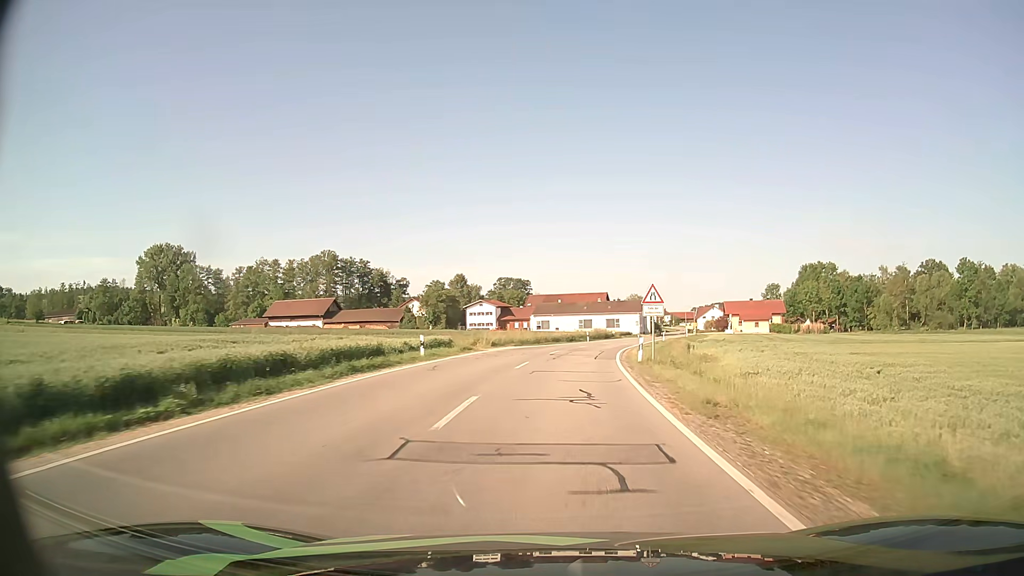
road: secondary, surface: asphalt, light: Day
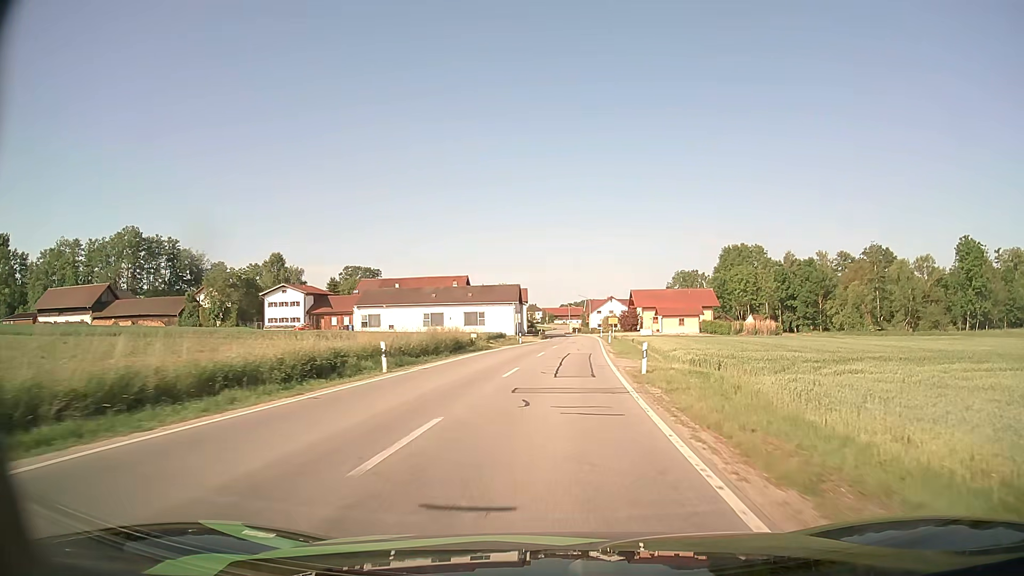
(+4.2, +48.4) m; +11°
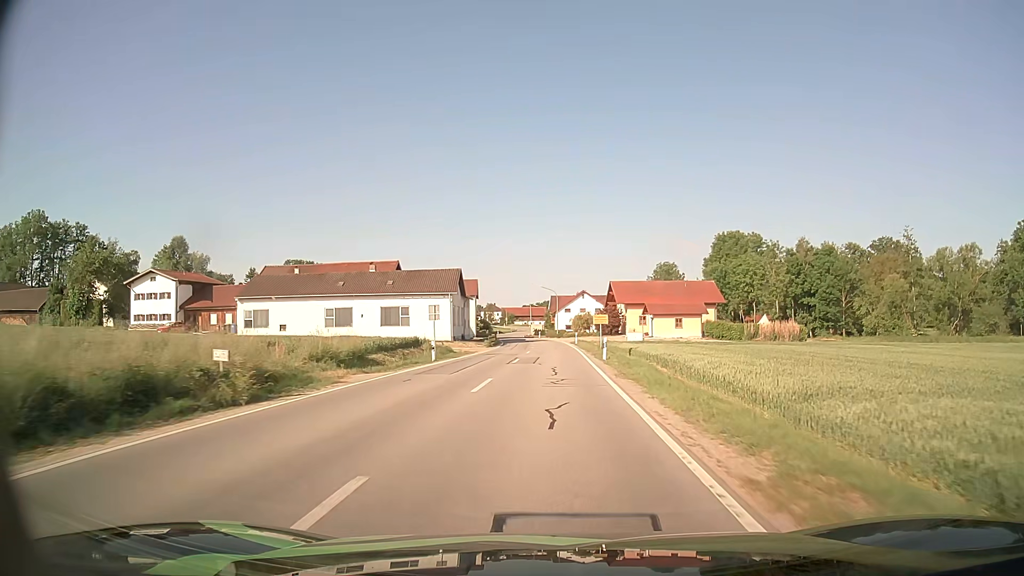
(+1.1, +28.2) m; +3°
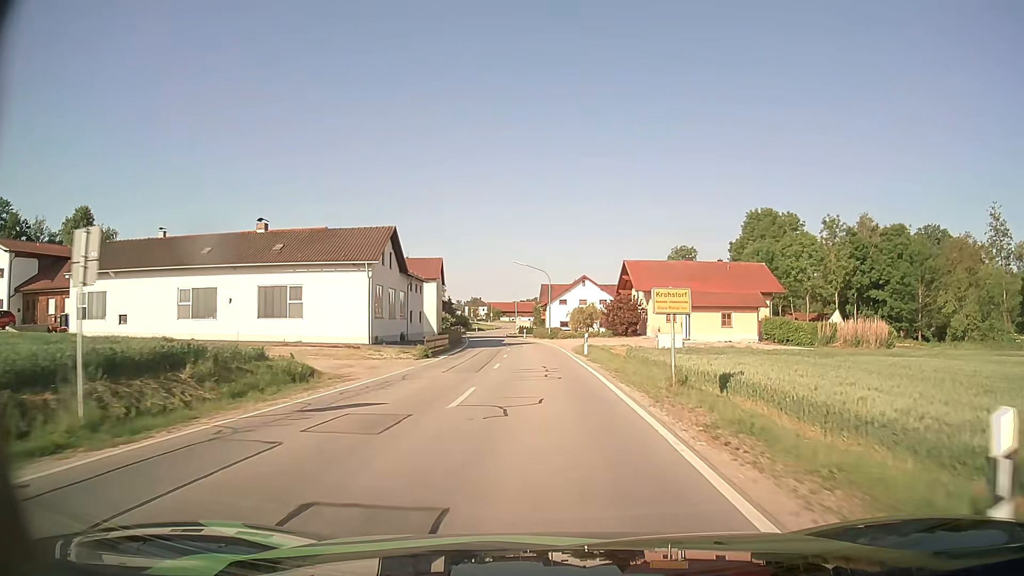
(+0.2, +27.6) m; +1°
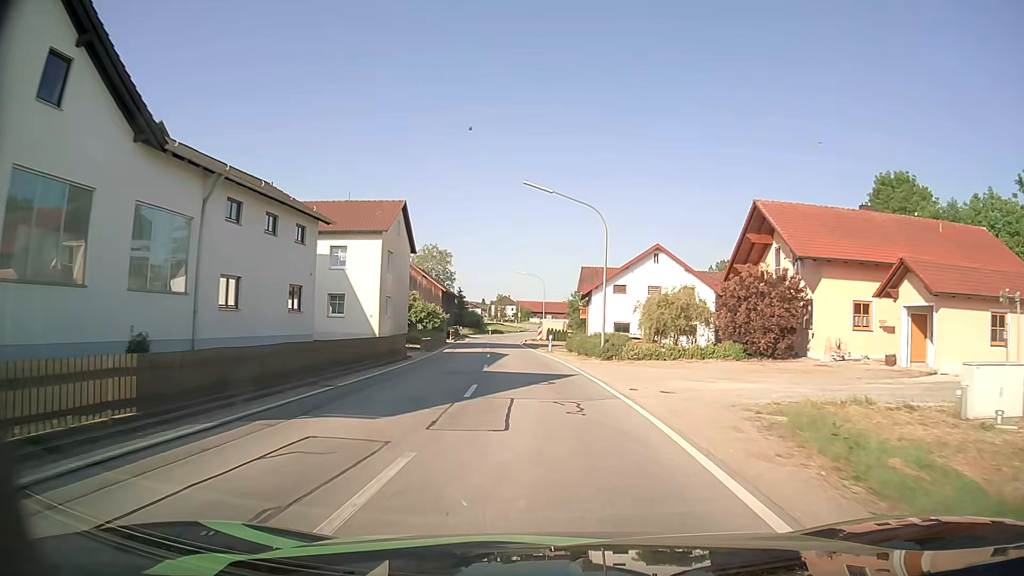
(-0.5, +35.9) m; -3°
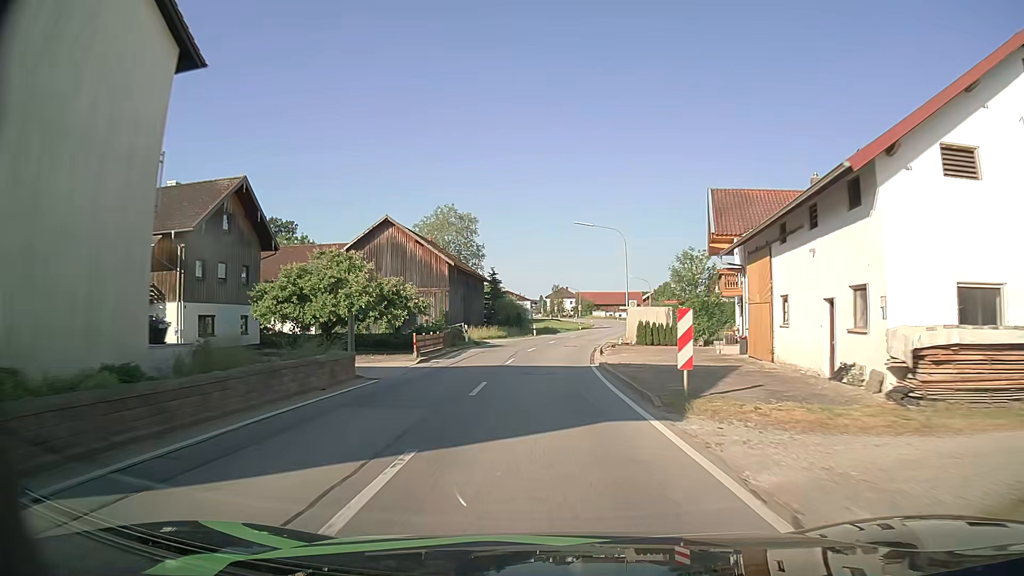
(-1.8, +37.5) m; -5°
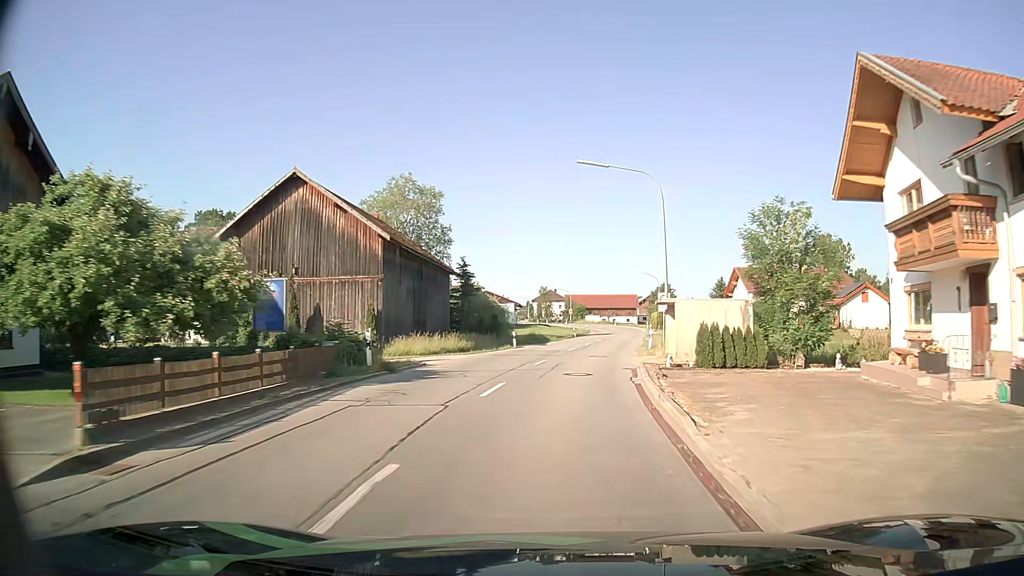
(-0.1, +18.5) m; 0°
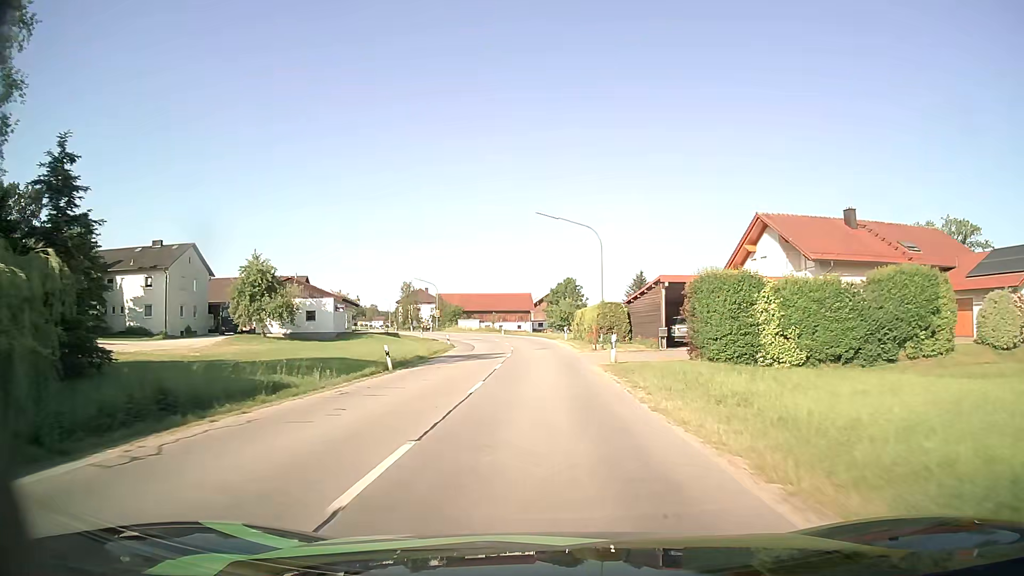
(+4.2, +45.8) m; +10°
(0, +10) (0, +20) (0, +30) (0, +40) (-1, +50) (-3, +60) (-6, +69) (-10, +79) (-14, +88) (-18, +97) m
